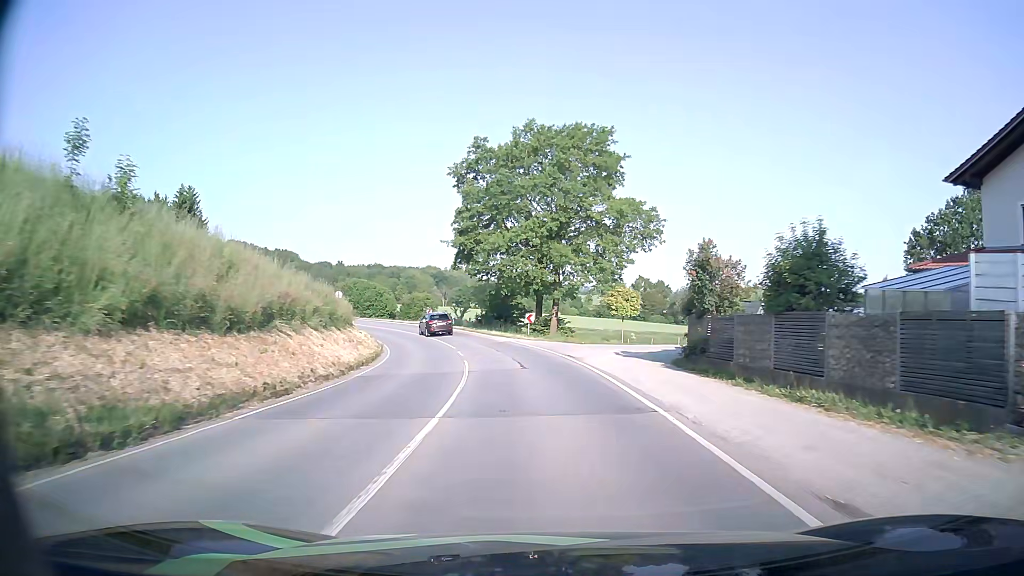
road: secondary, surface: asphalt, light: Day
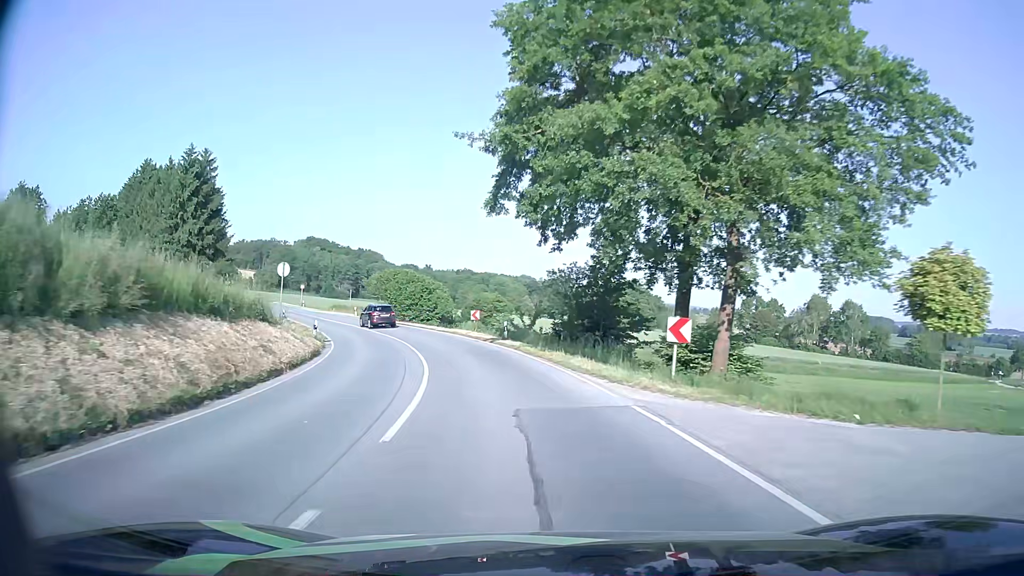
(-1.6, +26.7) m; -8°
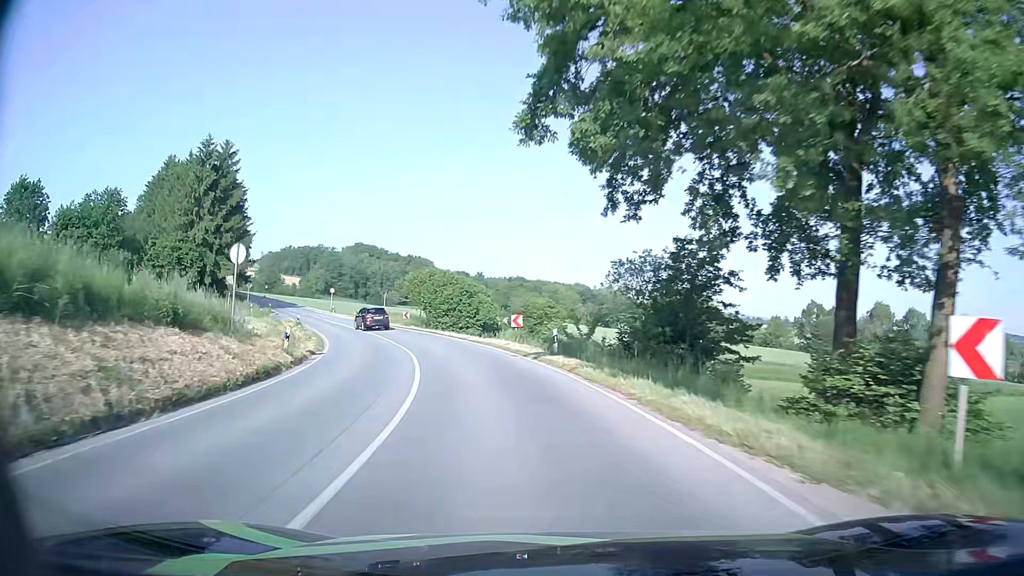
(-0.3, +8.9) m; -4°
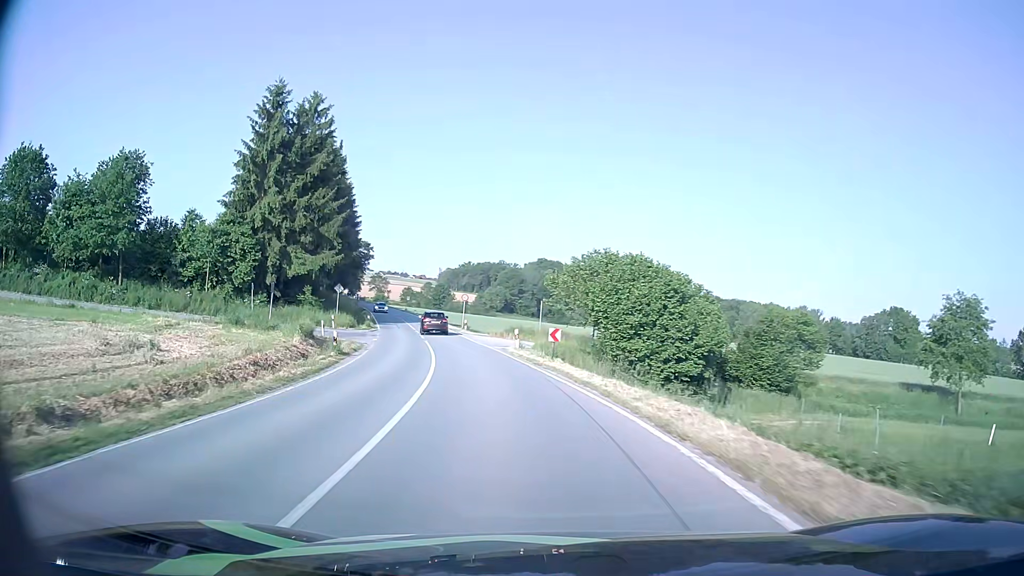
(-3.8, +27.6) m; -16°
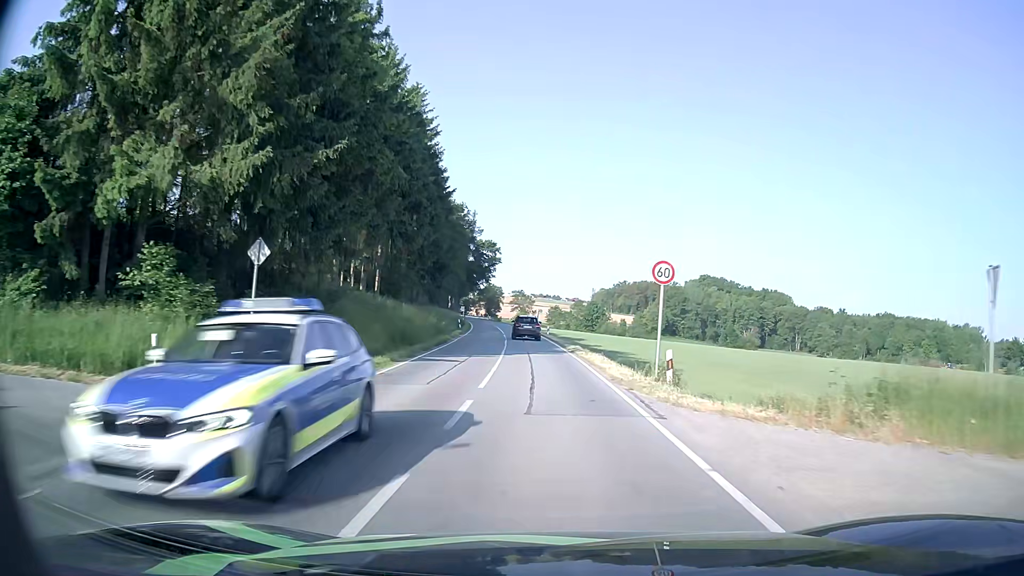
(-5.7, +39.5) m; -13°
